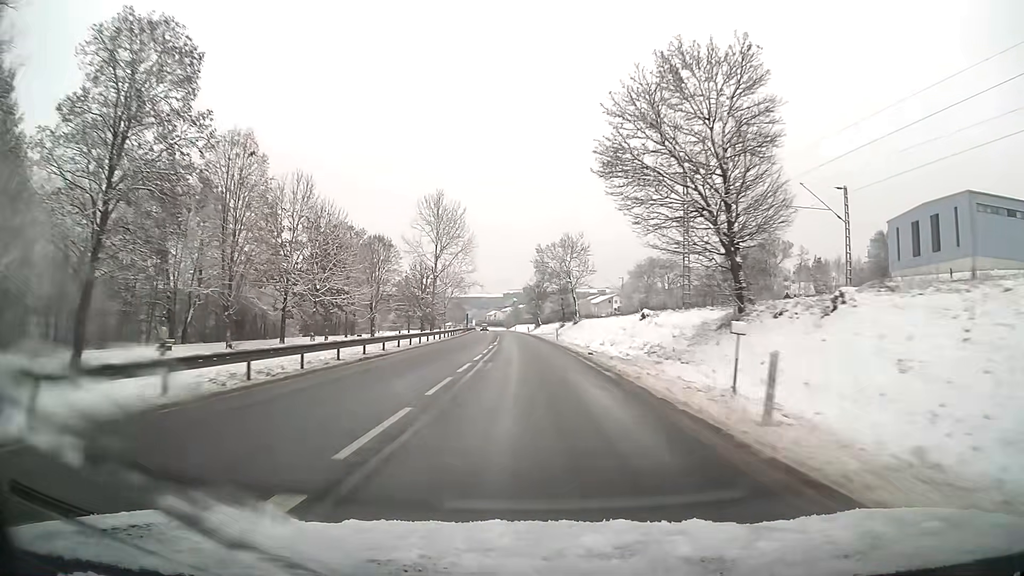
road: primary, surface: asphalt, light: Day
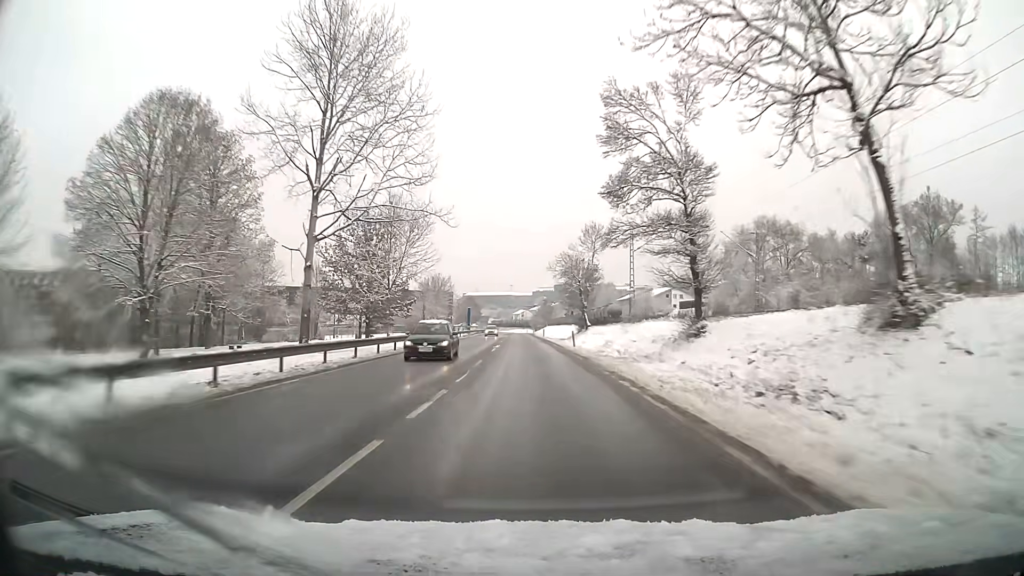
(-1.4, +59.1) m; -3°
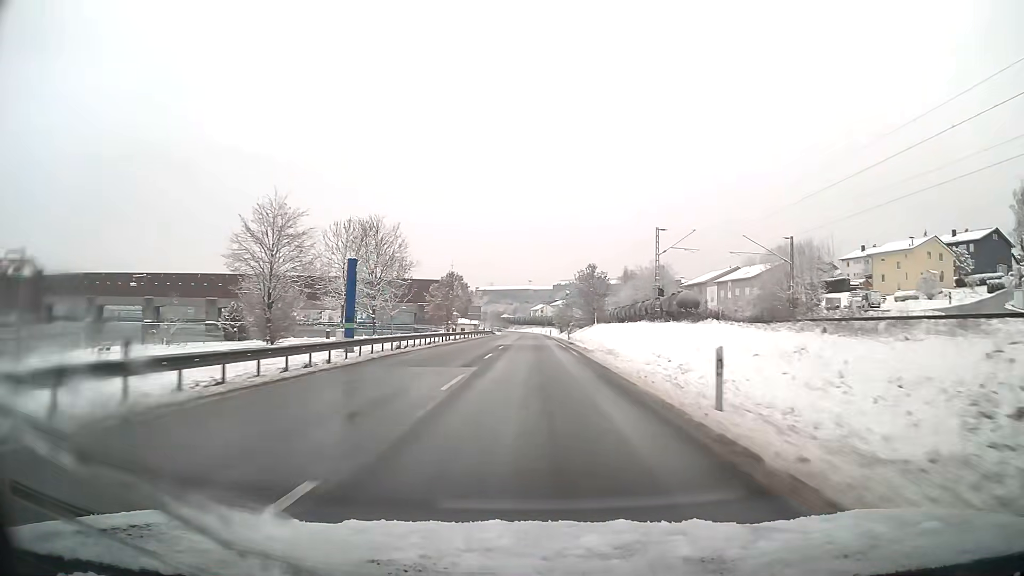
(-1.3, +76.2) m; -1°
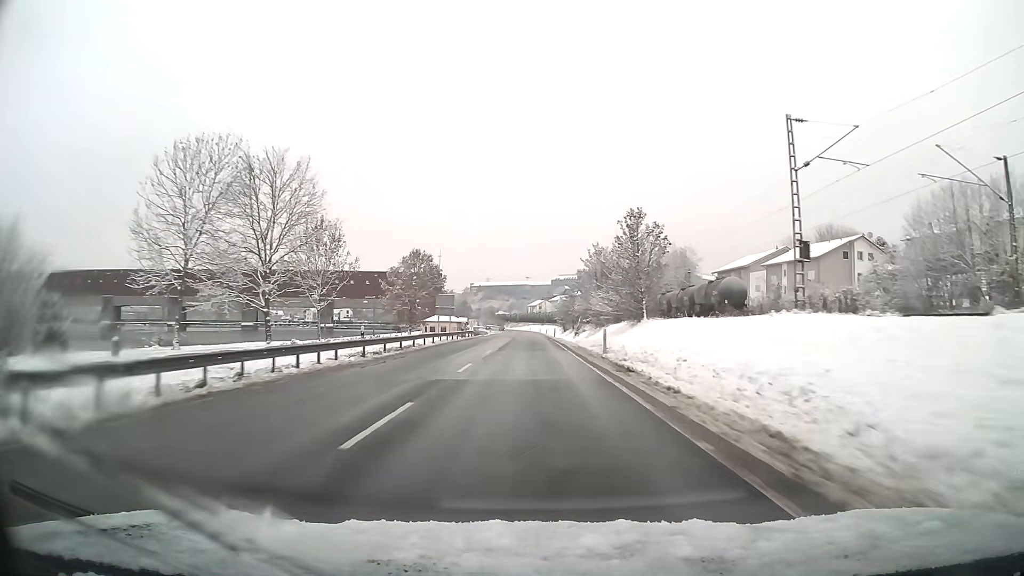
(+0.1, +30.9) m; 0°
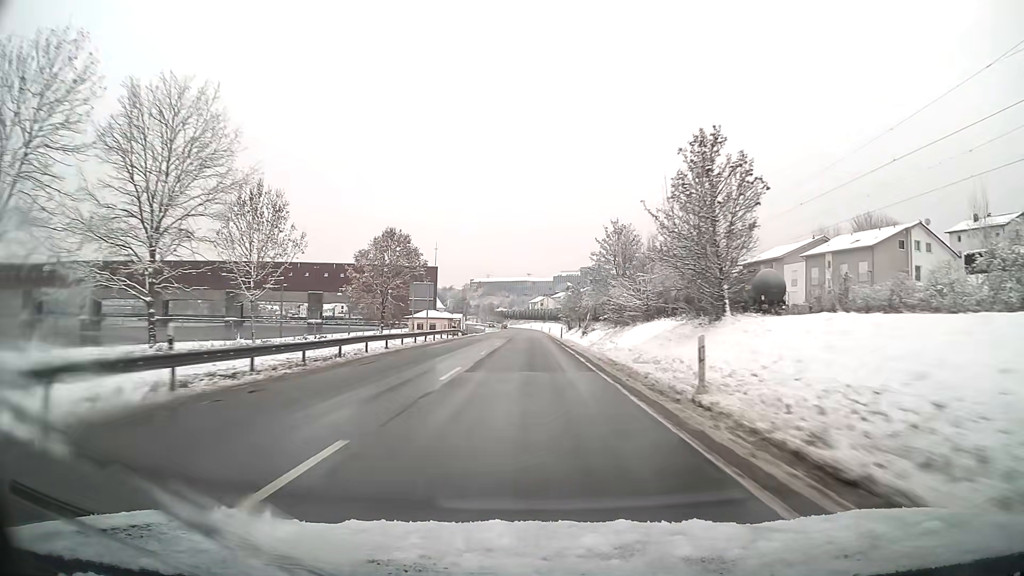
(0.0, +15.5) m; 0°
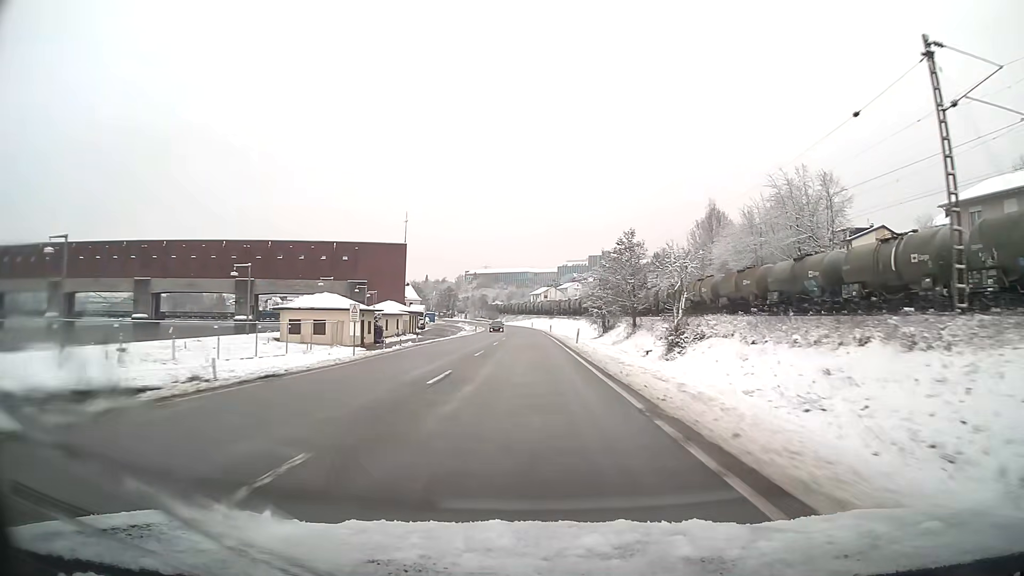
(-0.1, +62.0) m; 0°
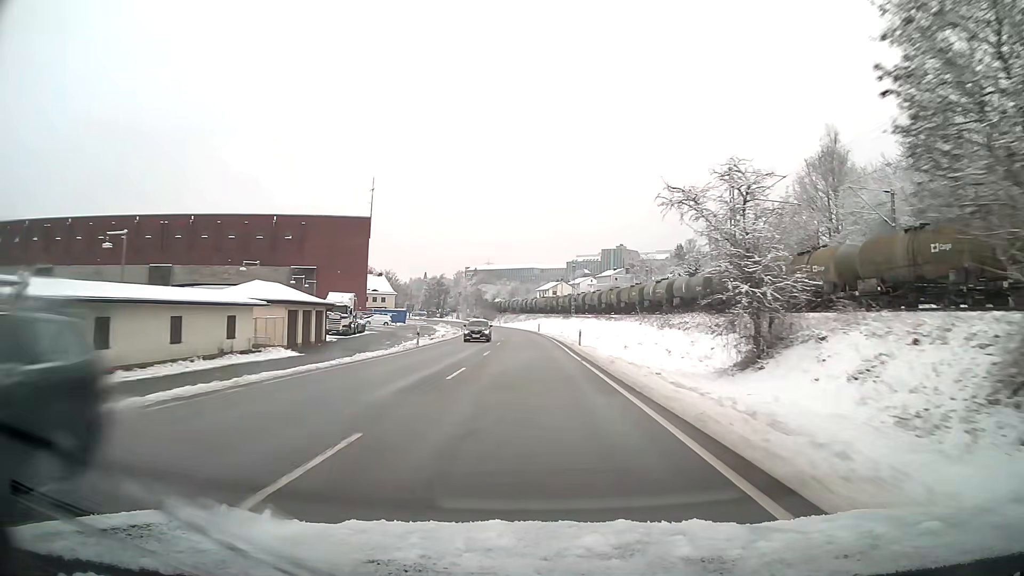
(-0.2, +46.8) m; -1°
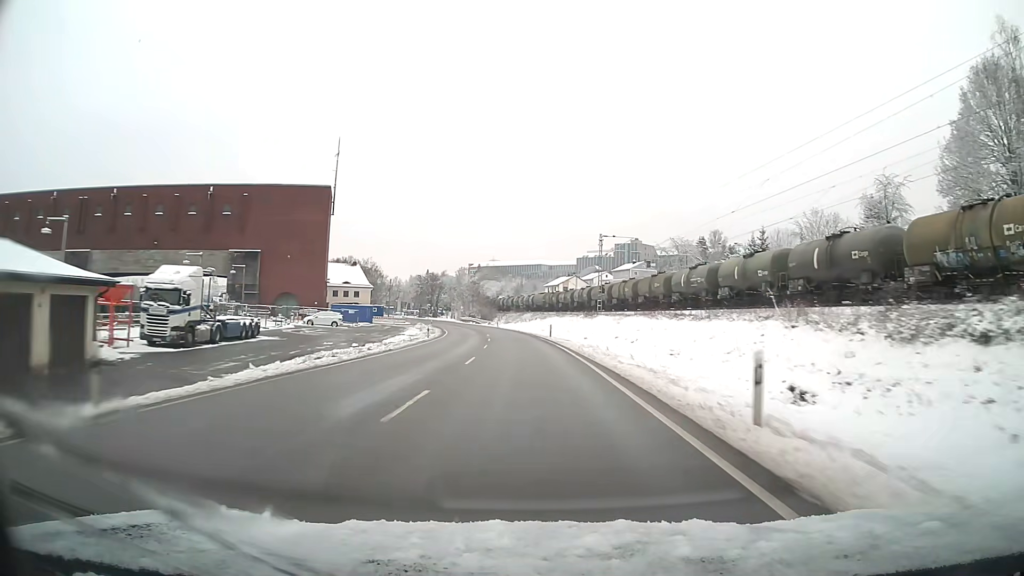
(-0.2, +31.3) m; -1°
(0, +10) (0, +20) (-1, +30) (-1, +40) (-2, +50) (-3, +60) (-4, +70) (-5, +80) (-7, +90) (-9, +99) m
